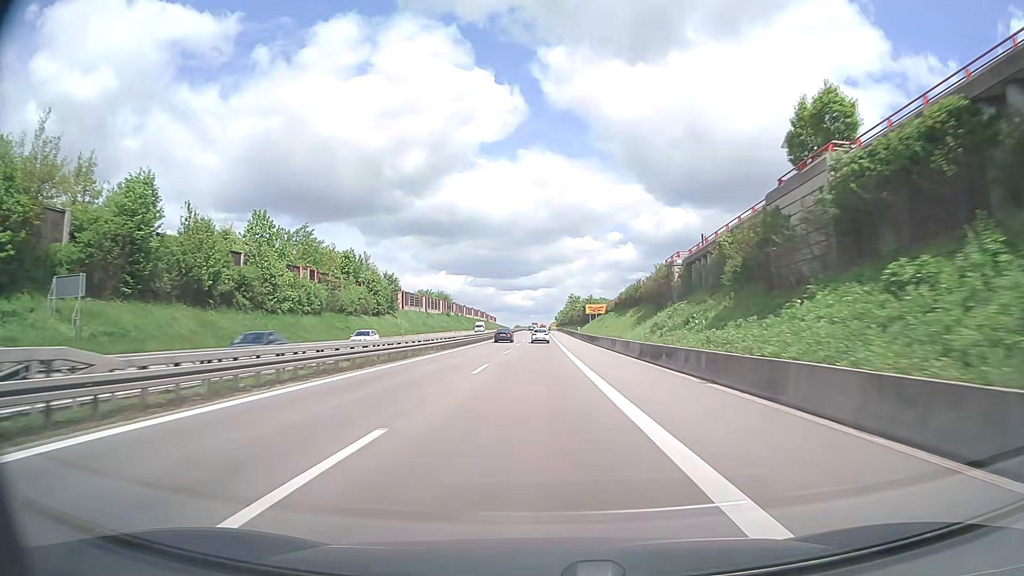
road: trunk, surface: asphalt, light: Day
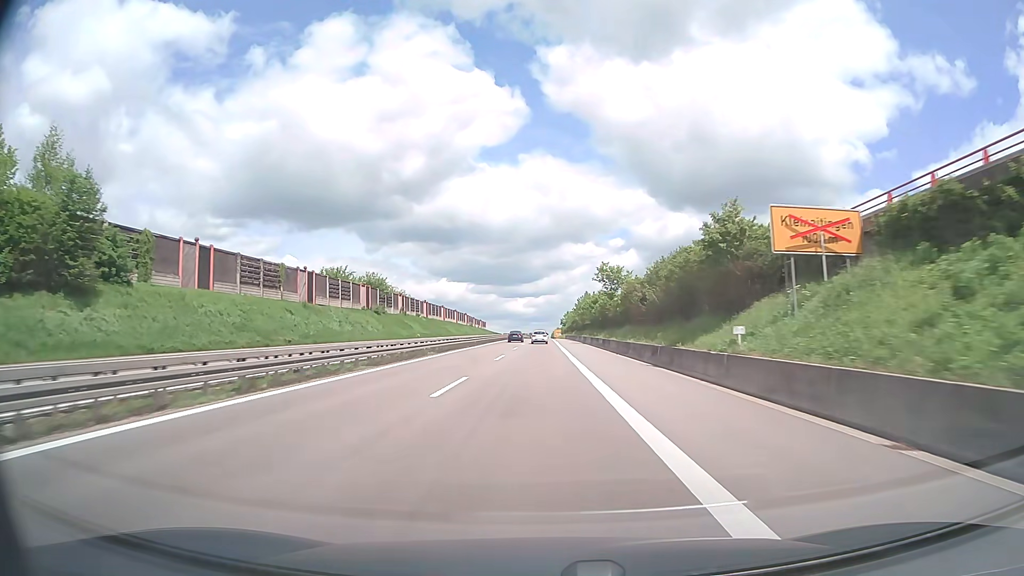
(+0.1, +79.7) m; 0°
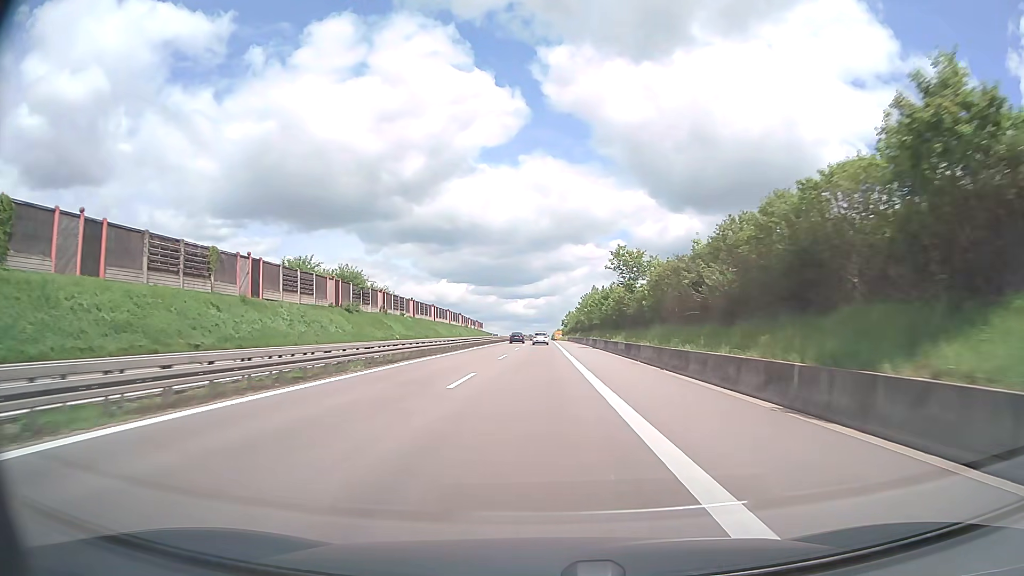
(0.0, +15.8) m; 0°
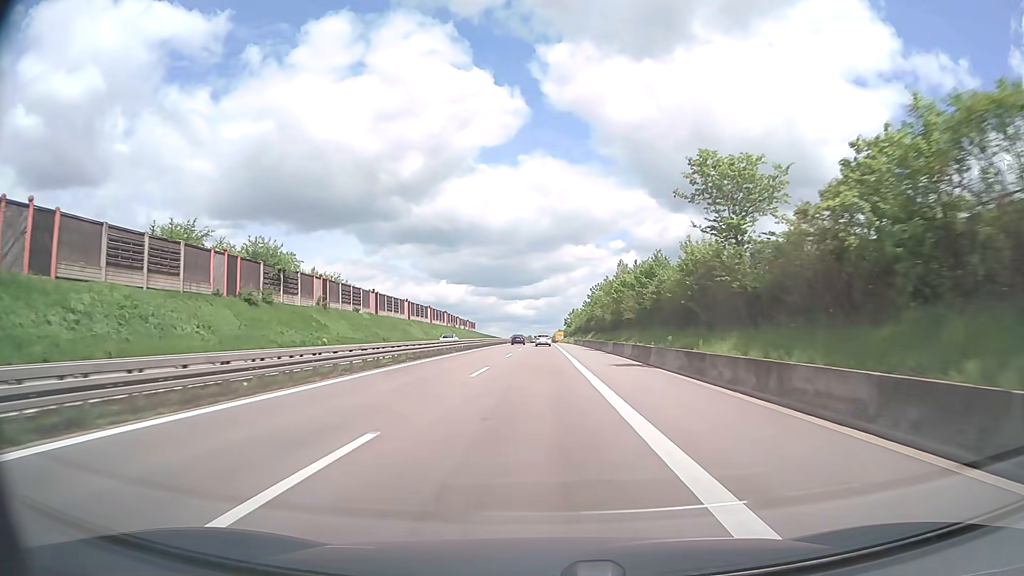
(0.0, +31.4) m; 0°
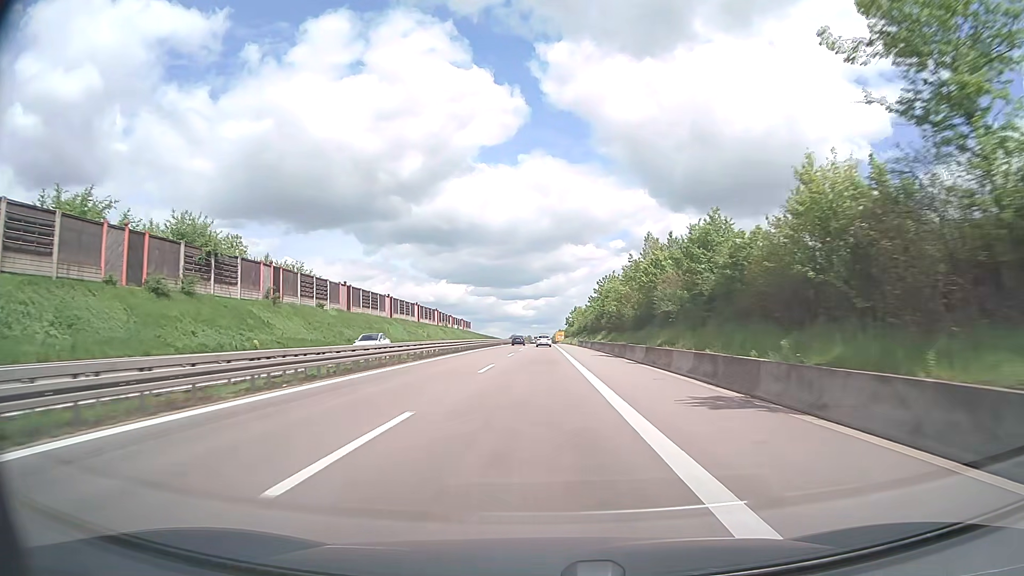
(0.0, +15.7) m; 0°
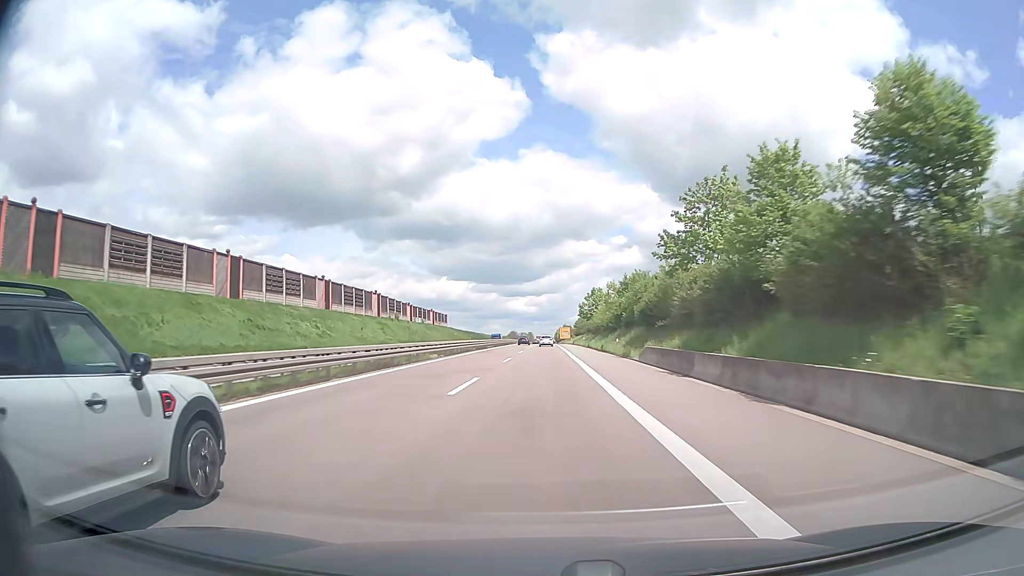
(-0.1, +62.9) m; 0°
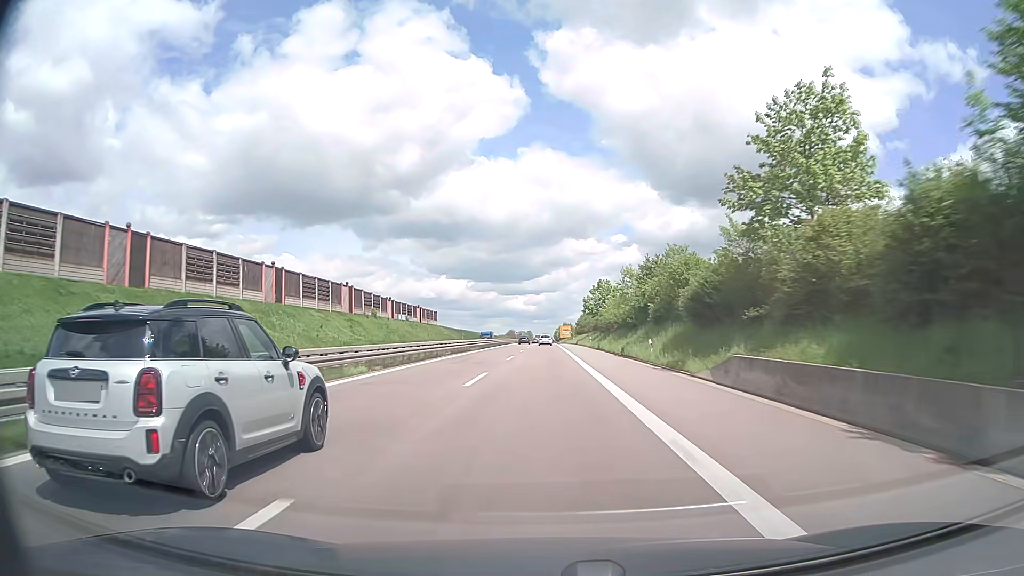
(0.0, +15.7) m; 0°
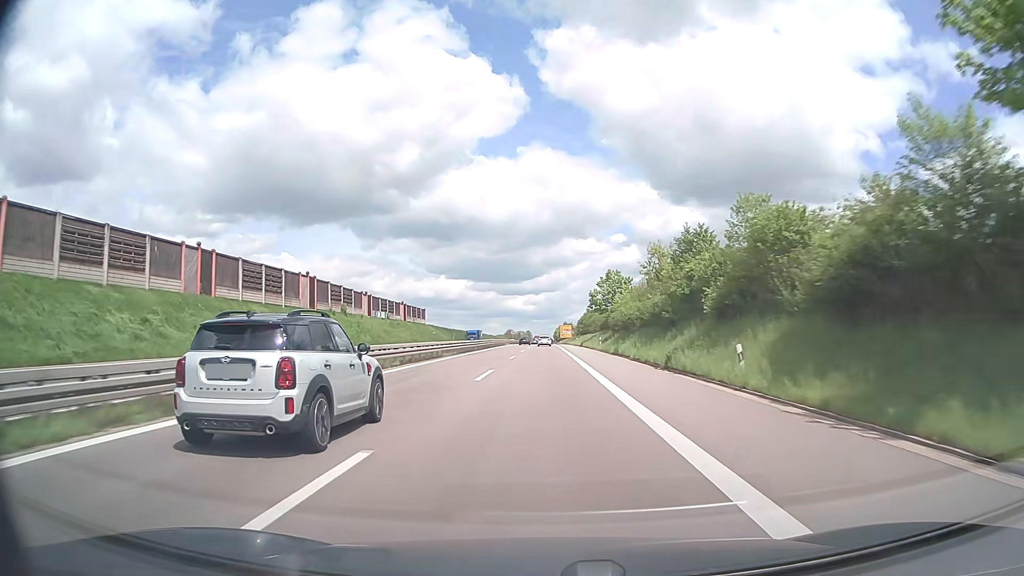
(0.0, +15.8) m; 0°
(0, +10) (0, +20) (0, +30) (0, +40) (0, +50) (0, +60) (0, +70) (+1, +80) (+1, +90) (+1, +100) m
